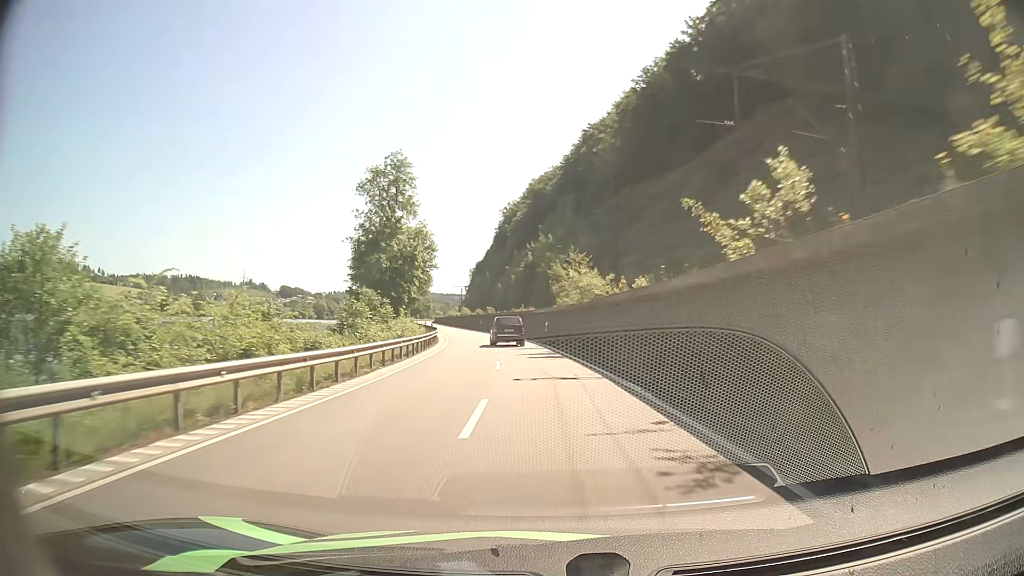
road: primary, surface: asphalt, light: Day
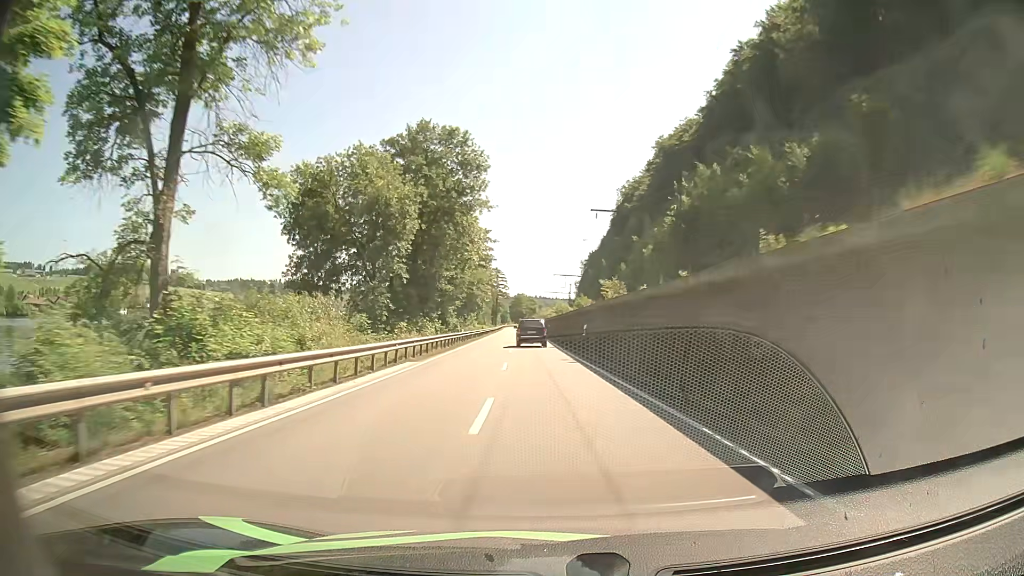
(-5.0, +59.2) m; -10°
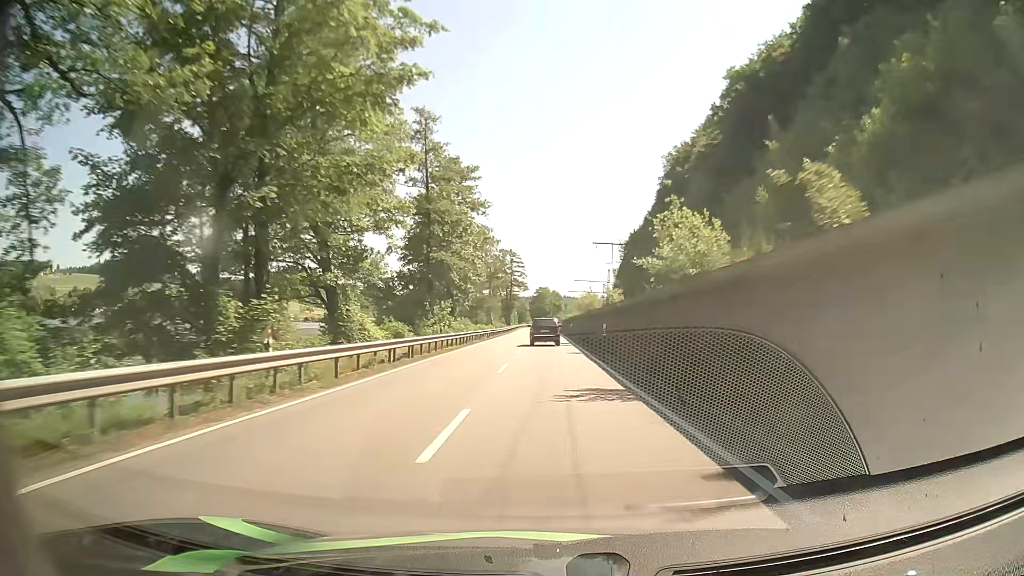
(-1.8, +49.6) m; -3°
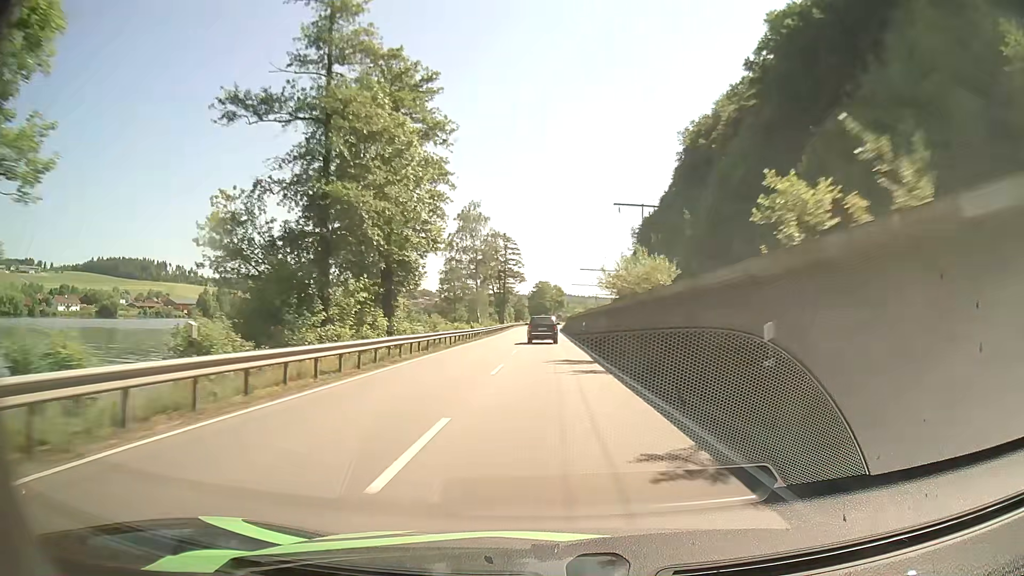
(0.0, +25.1) m; +1°
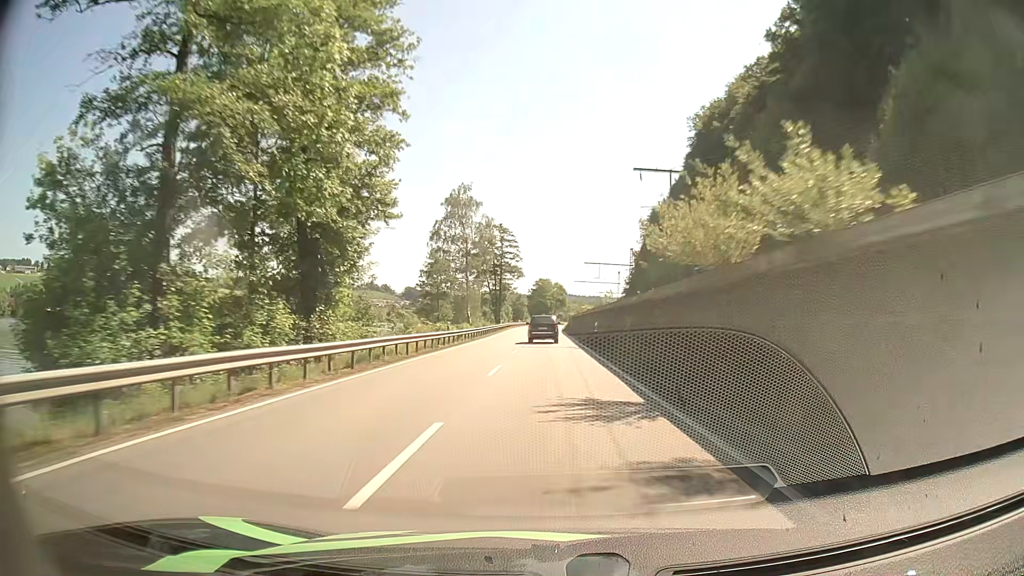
(-0.1, +12.5) m; -1°
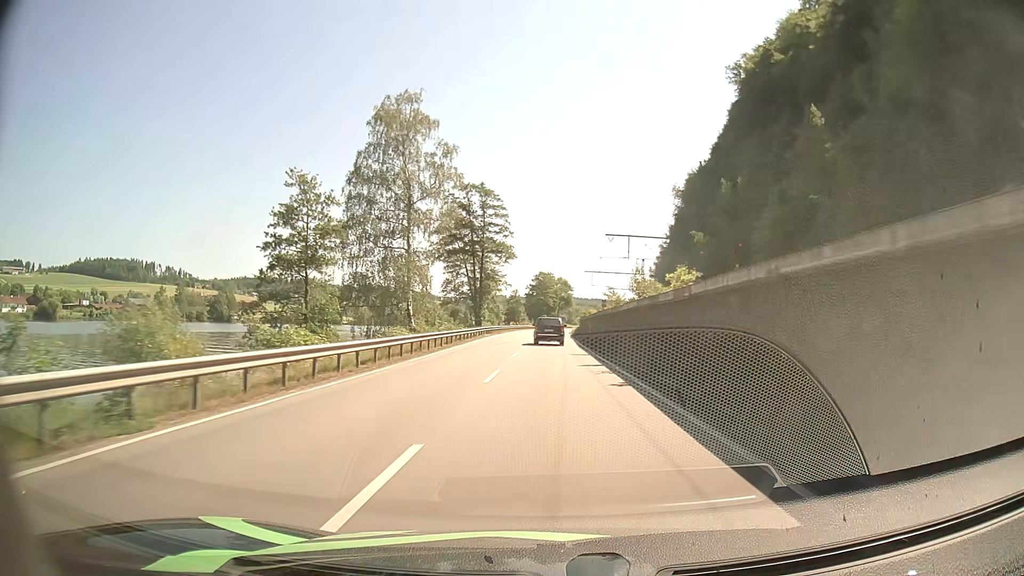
(-0.1, +37.2) m; -1°
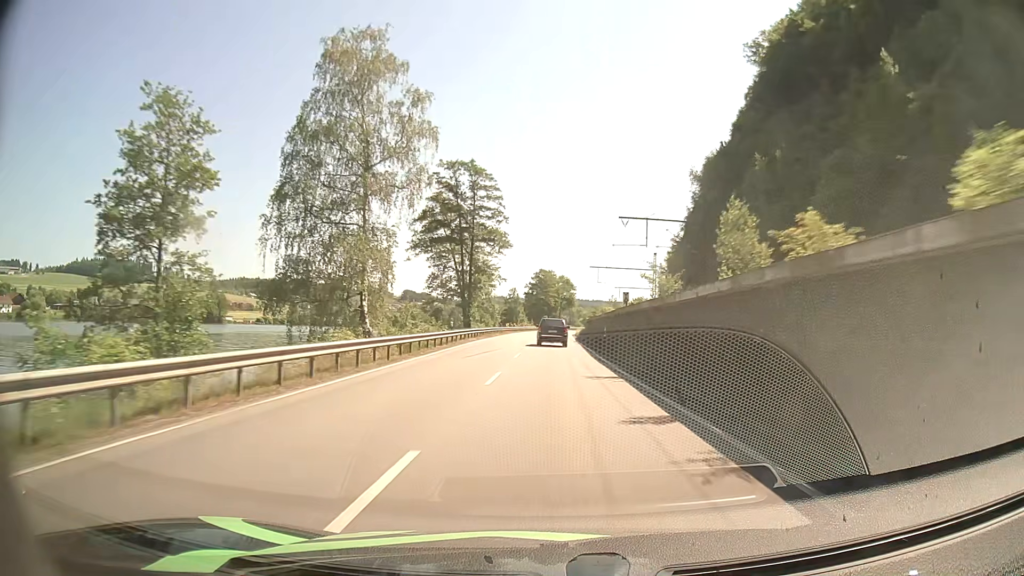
(0.0, +12.4) m; 0°
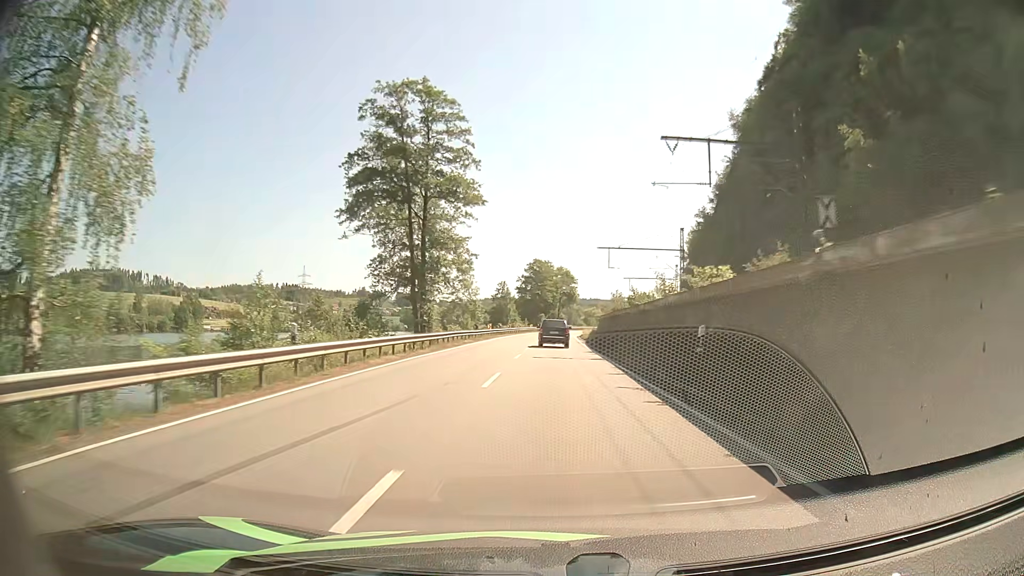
(0.0, +24.9) m; 0°
(0, +10) (0, +20) (0, +30) (0, +40) (0, +50) (+1, +60) (+1, +70) (+1, +80) (+2, +90) (+3, +100) m
